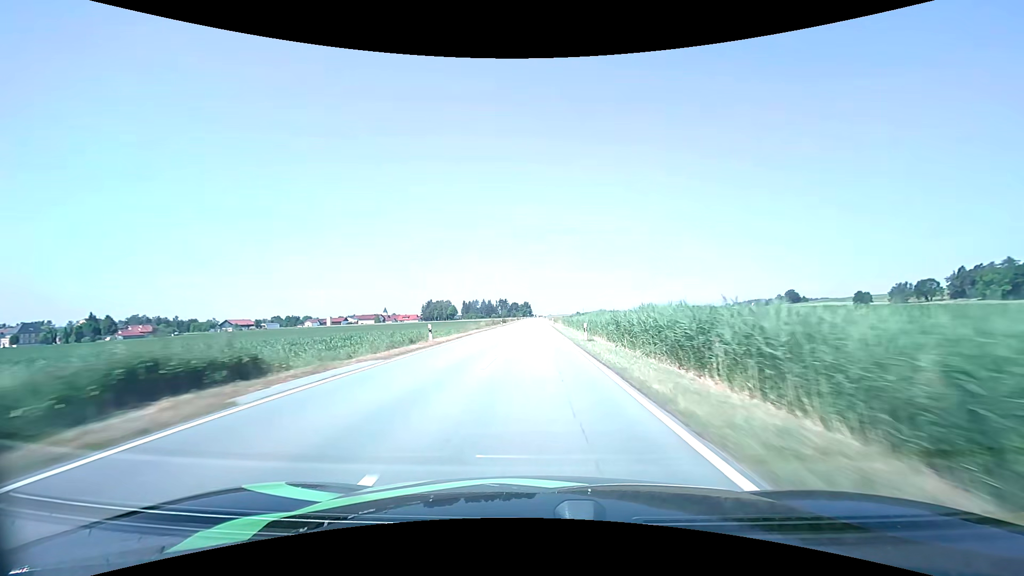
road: tertiary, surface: asphalt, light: Day
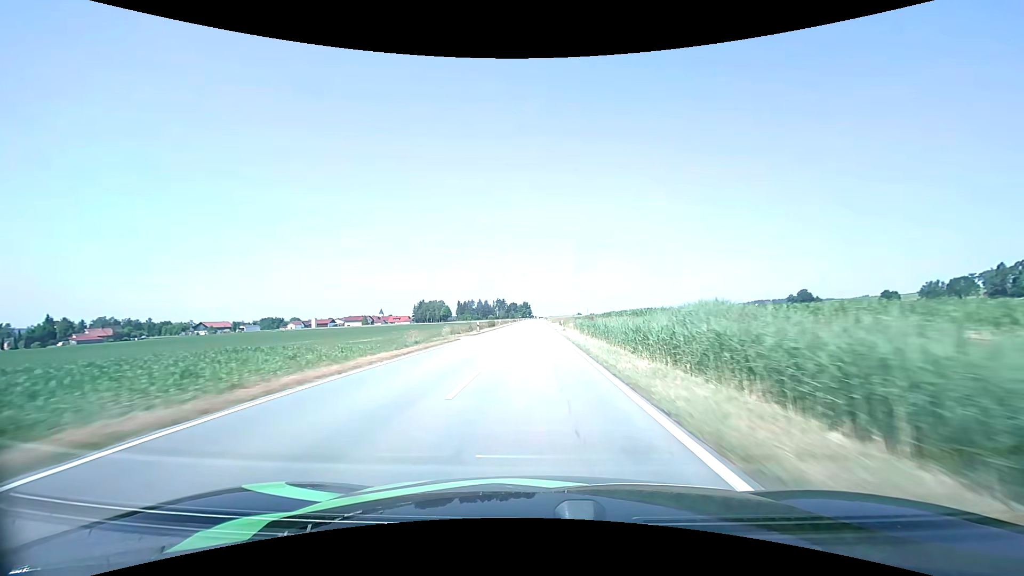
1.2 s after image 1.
(0.0, +29.5) m; 0°
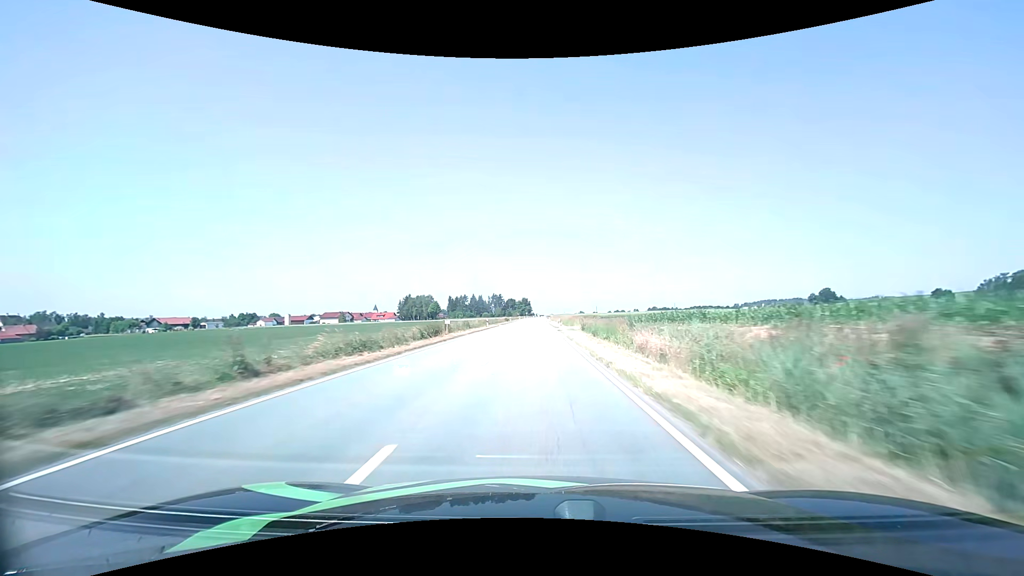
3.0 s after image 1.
(-0.1, +44.5) m; 0°
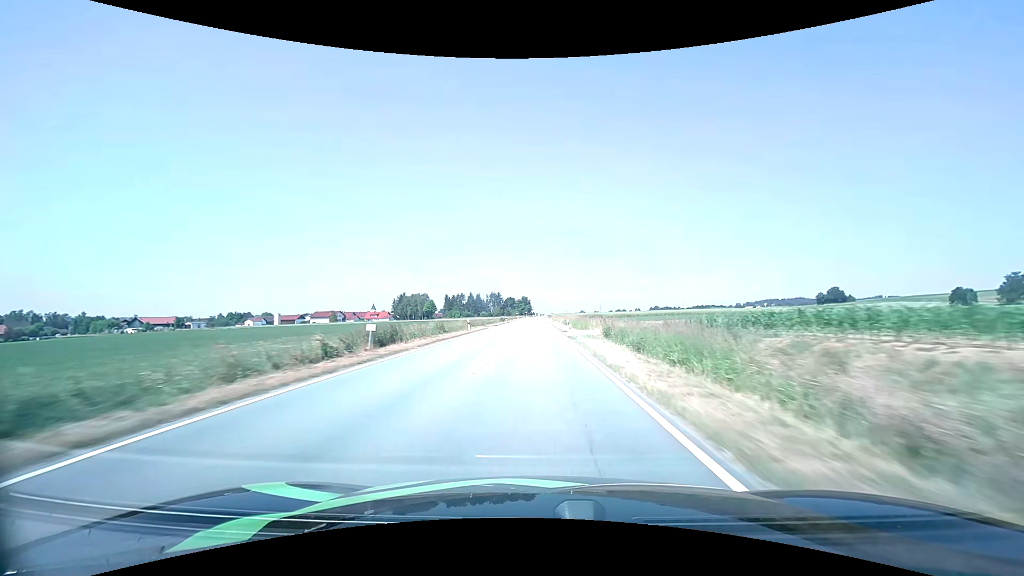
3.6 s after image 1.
(0.0, +14.8) m; 0°
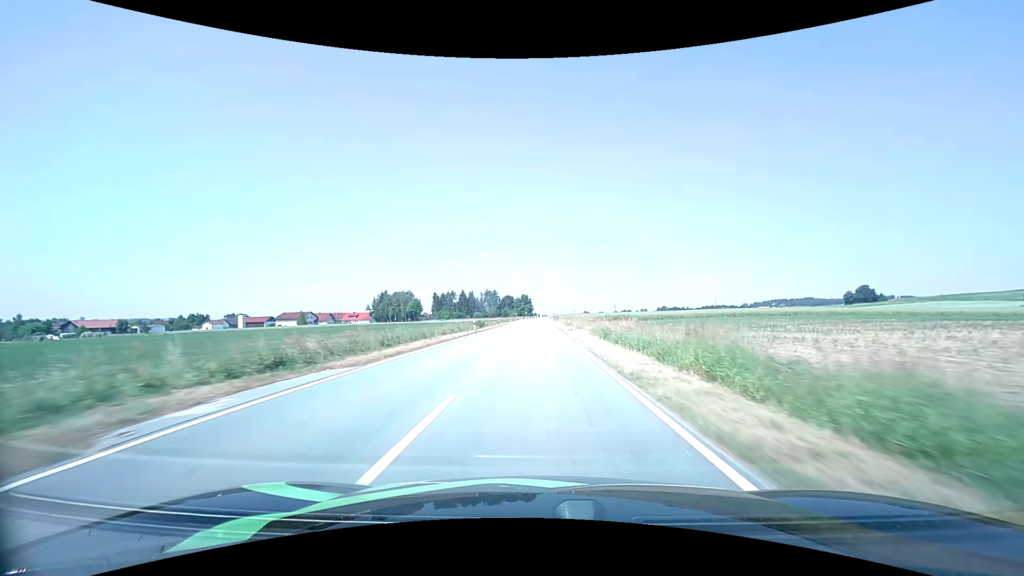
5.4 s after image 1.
(0.0, +44.4) m; 0°
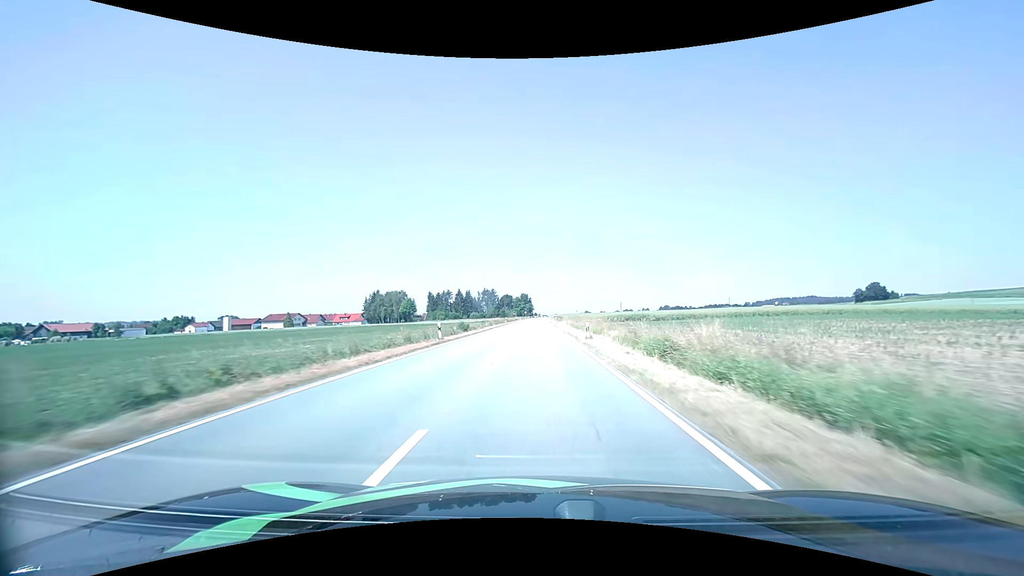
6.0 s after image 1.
(0.0, +14.8) m; 0°
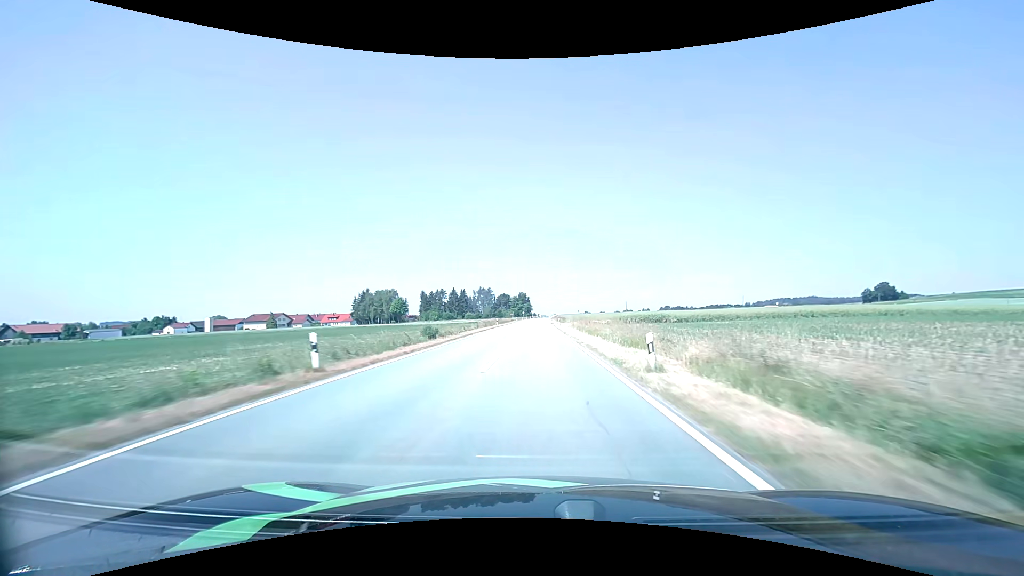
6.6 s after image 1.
(0.0, +14.8) m; 0°
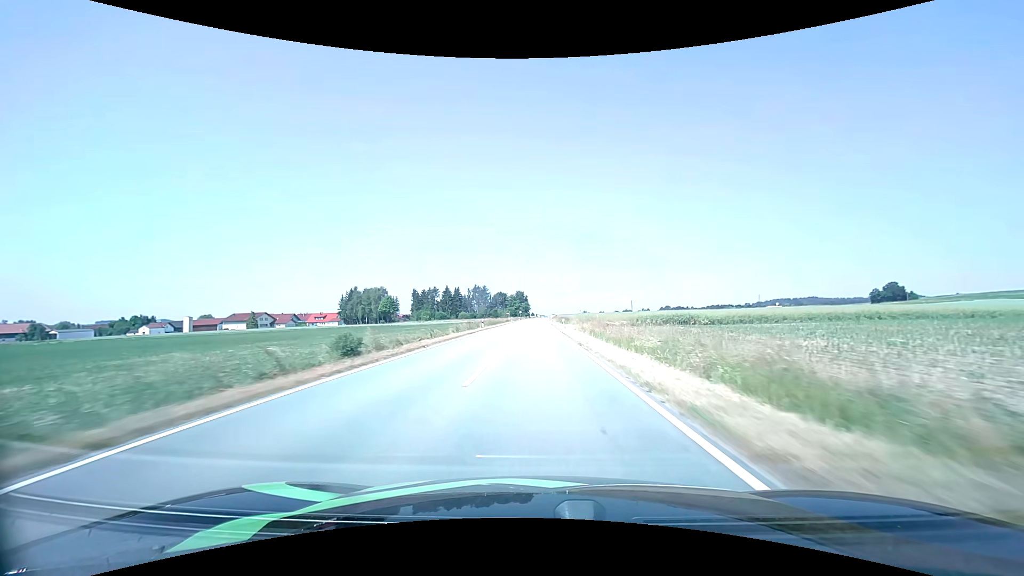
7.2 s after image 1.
(0.0, +14.7) m; 0°
(0, +10) (0, +20) (0, +30) (0, +40) (0, +50) (0, +60) (0, +70) (0, +80) (0, +90) (0, +100) m
